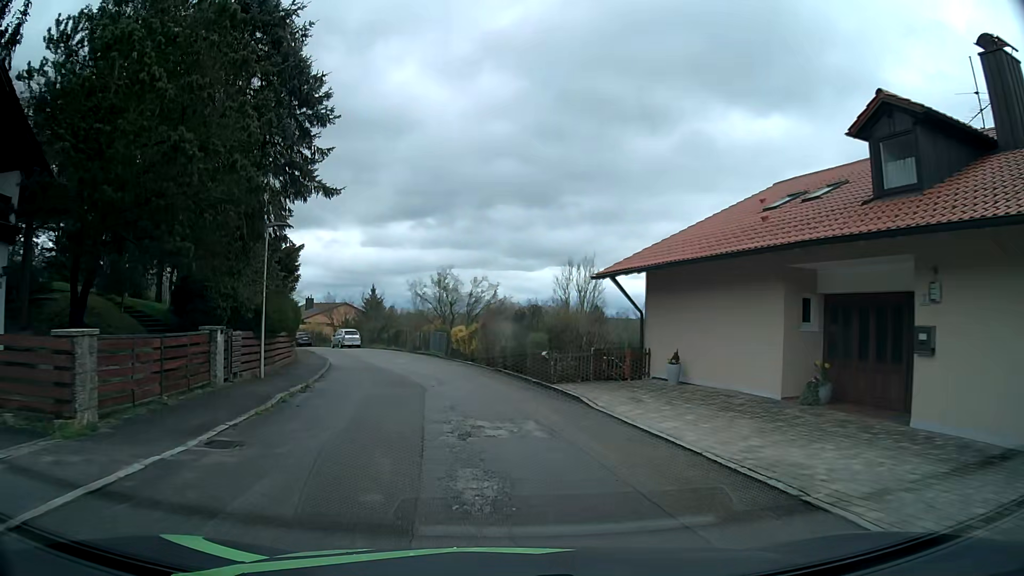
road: residential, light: Day
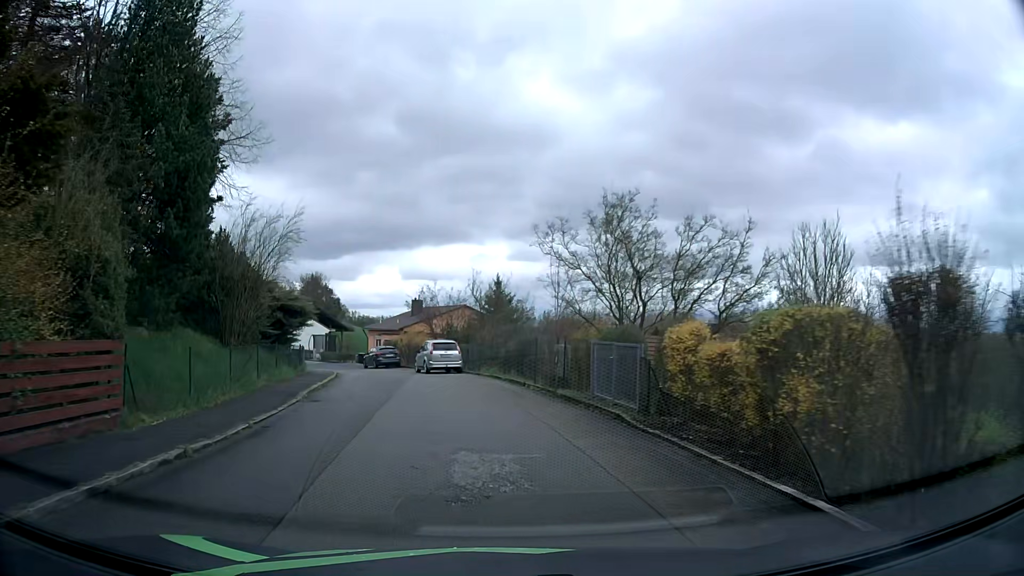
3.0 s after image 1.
(-2.5, +24.4) m; -12°
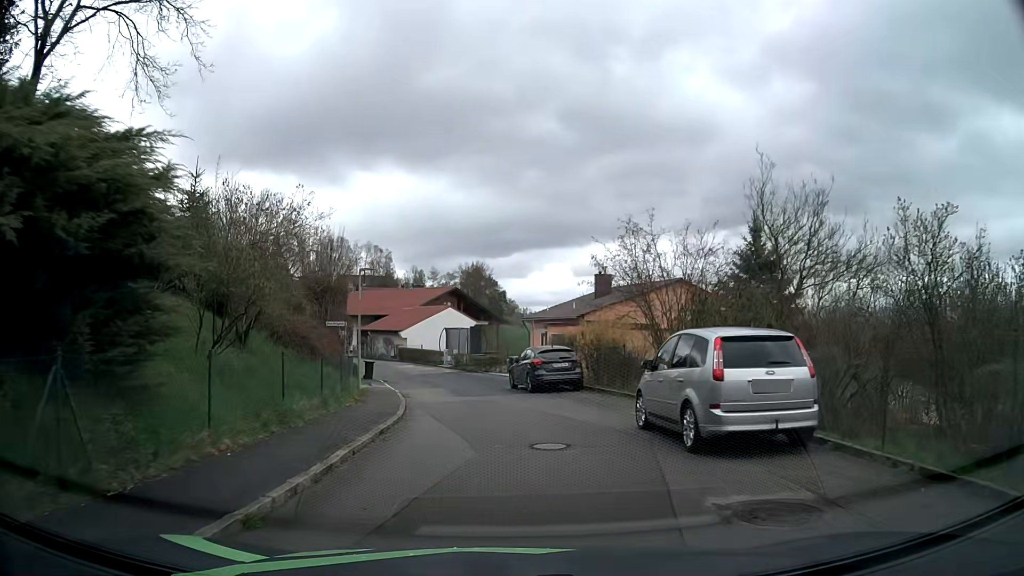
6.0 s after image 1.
(-3.7, +23.0) m; -15°
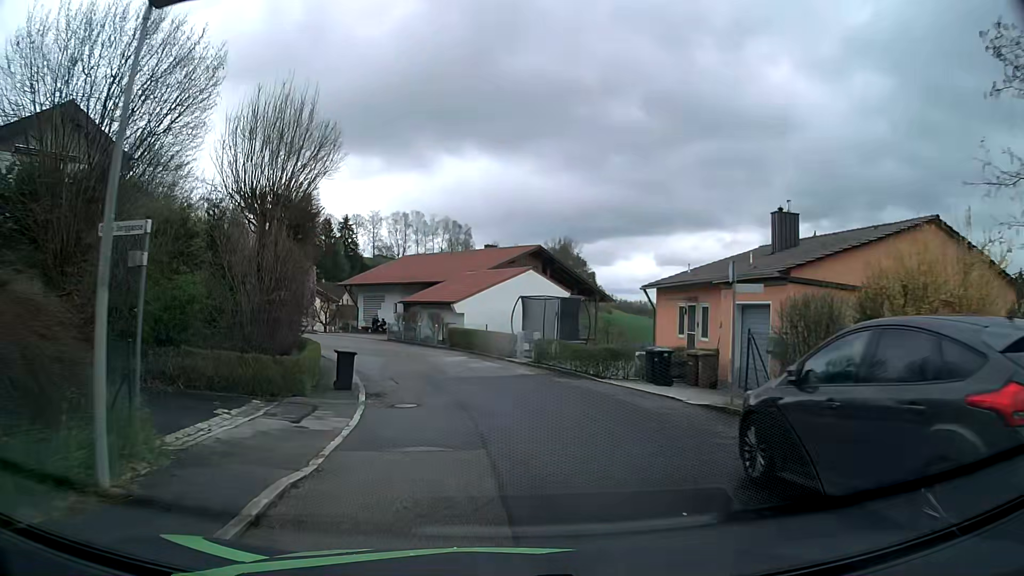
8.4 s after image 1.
(-1.2, +18.6) m; -8°
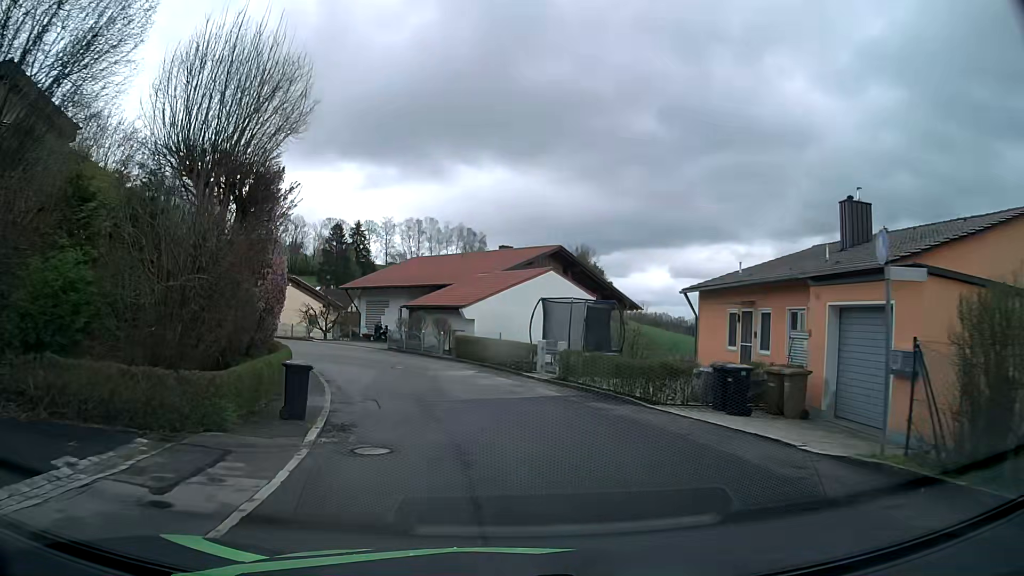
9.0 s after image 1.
(-0.1, +4.8) m; 0°
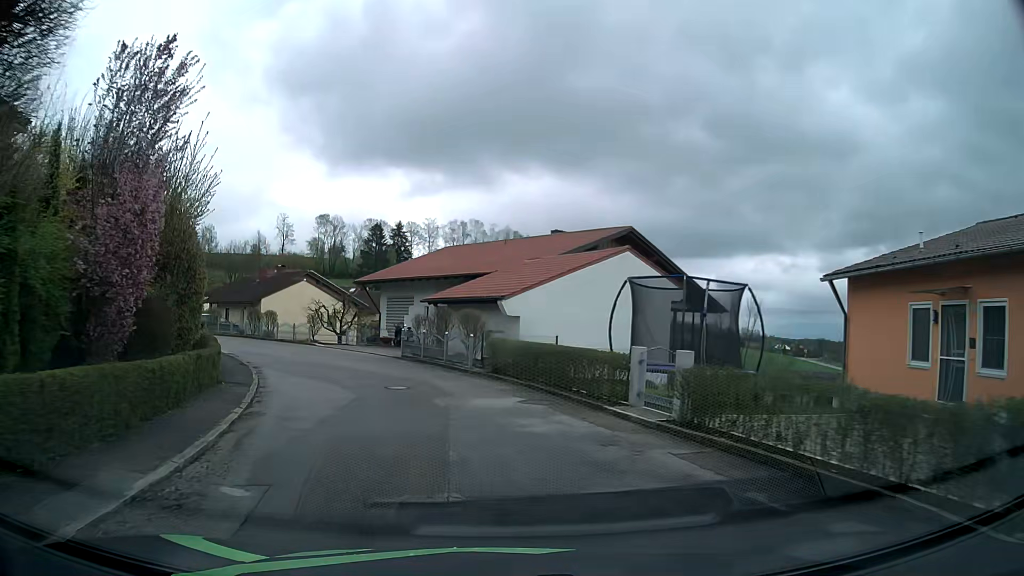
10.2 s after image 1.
(-0.3, +9.4) m; -5°
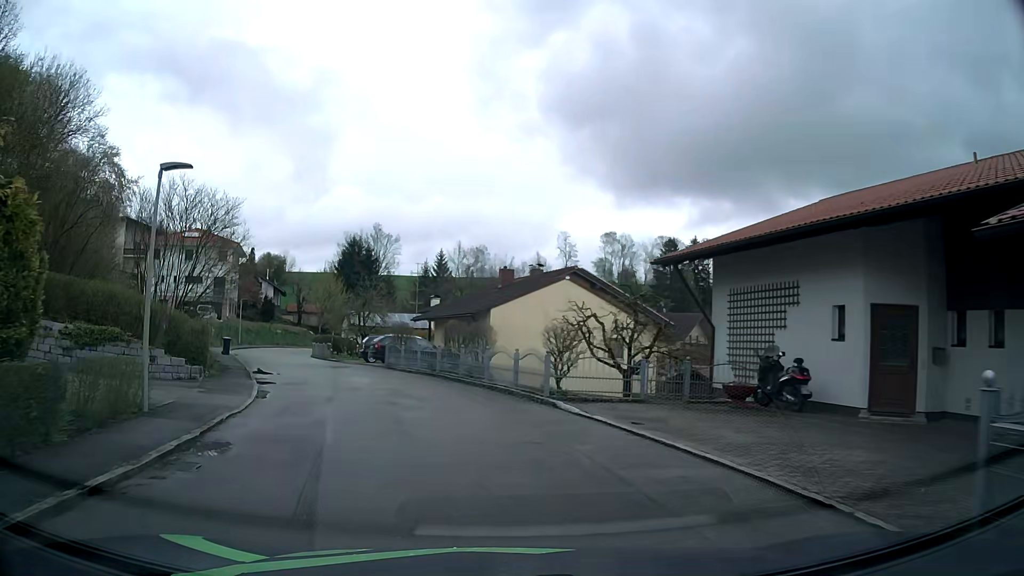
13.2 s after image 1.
(-4.4, +22.0) m; -24°
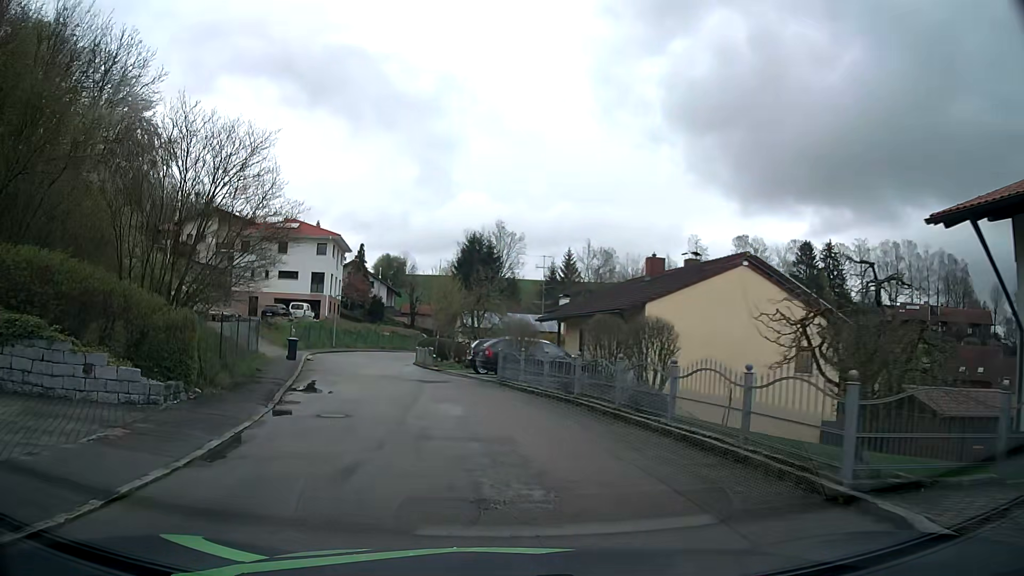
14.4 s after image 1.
(-0.8, +8.7) m; -11°
